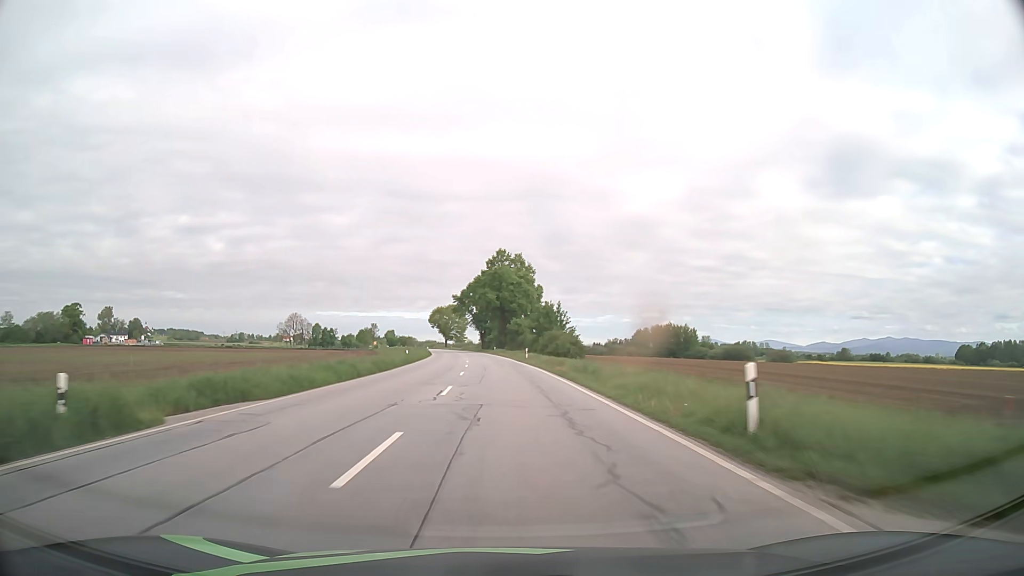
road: primary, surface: asphalt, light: Day
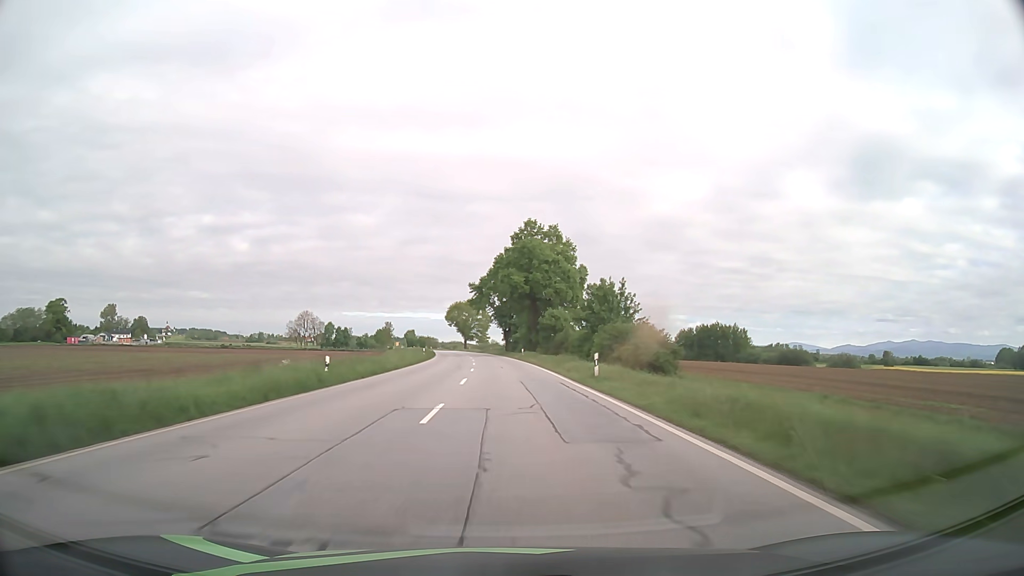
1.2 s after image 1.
(-0.6, +31.1) m; -2°
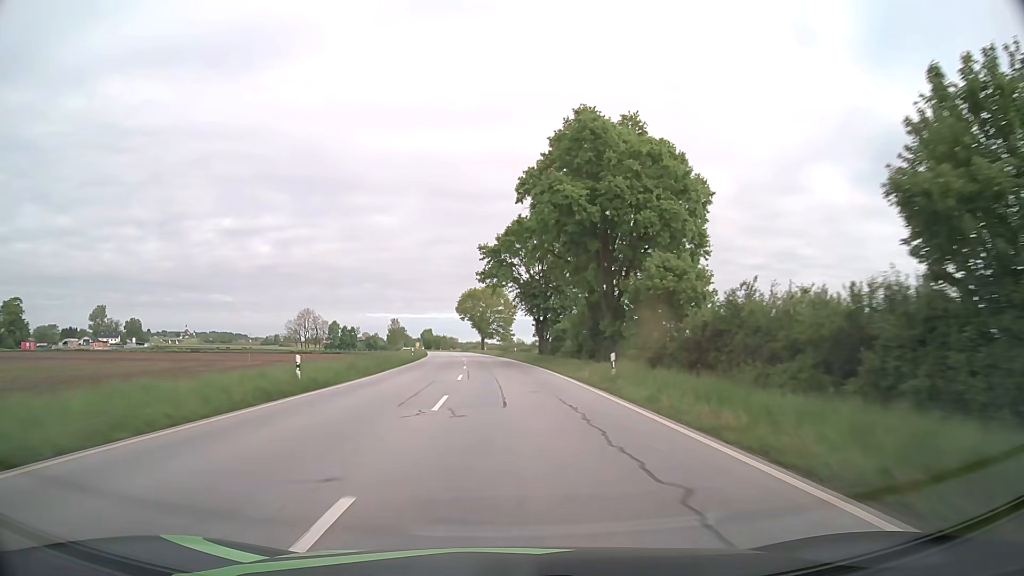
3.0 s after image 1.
(-1.0, +46.5) m; -2°
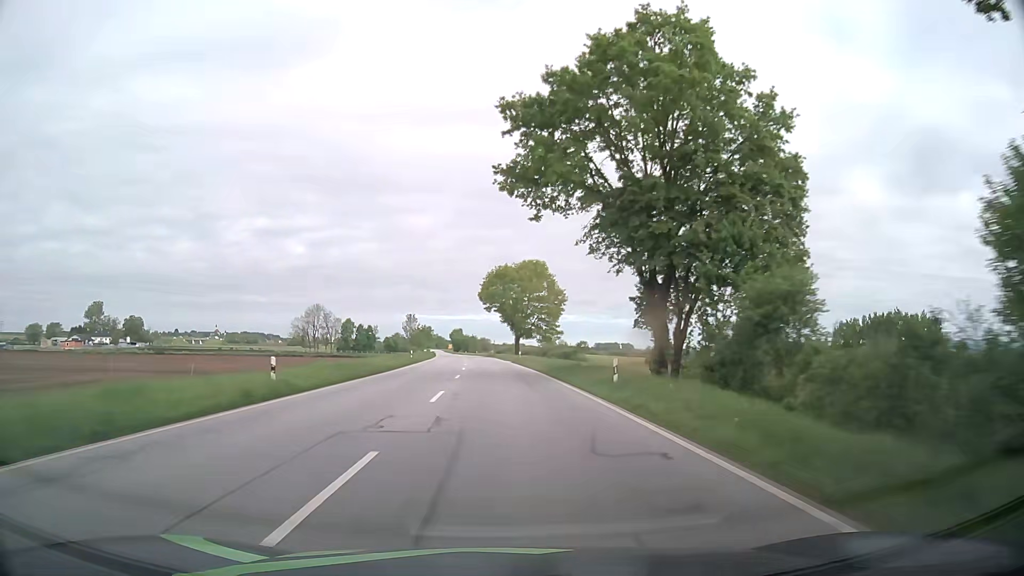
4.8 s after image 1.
(-1.3, +46.3) m; -3°
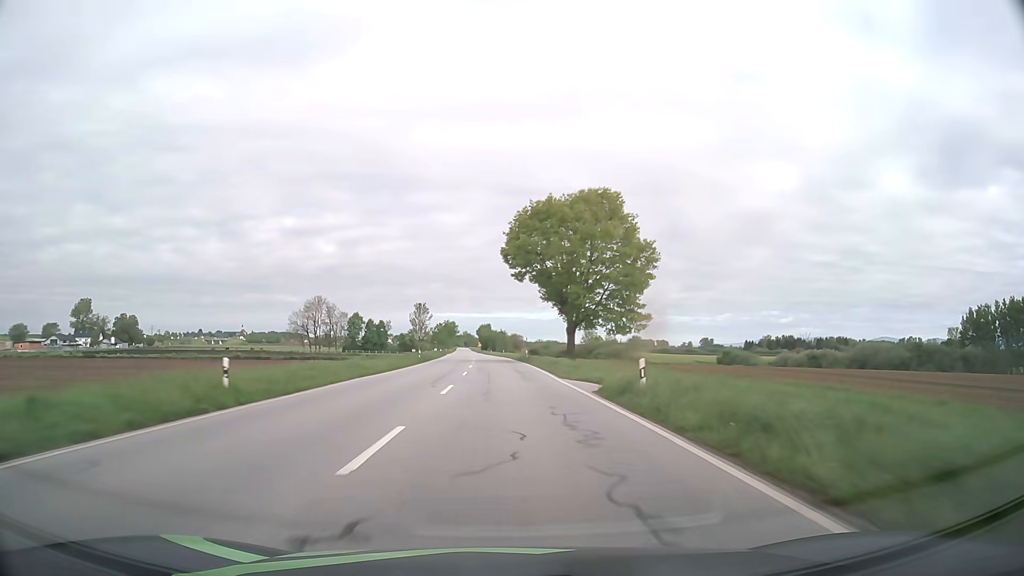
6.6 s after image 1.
(-1.3, +46.4) m; -3°
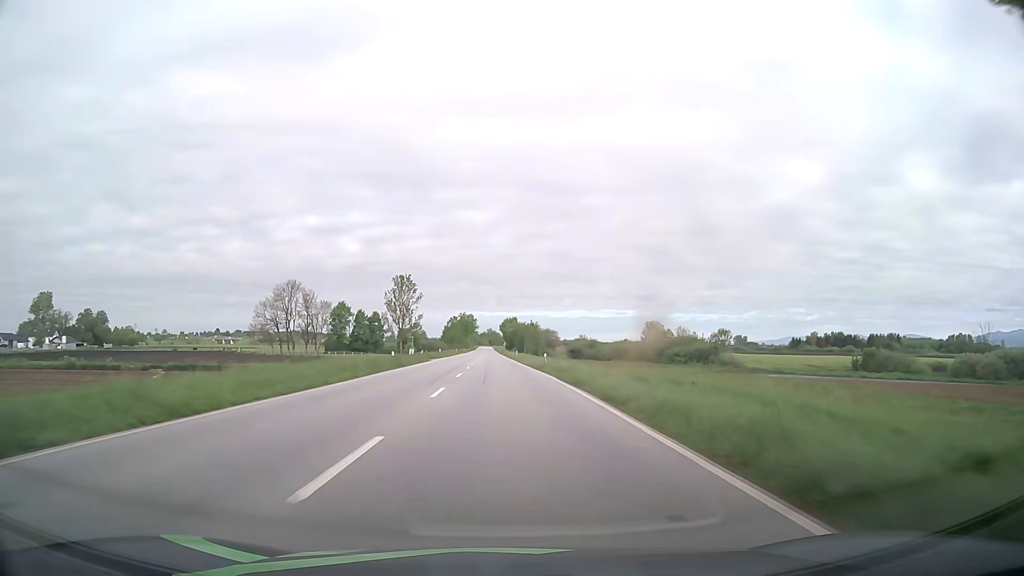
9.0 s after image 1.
(-1.2, +62.5) m; -2°
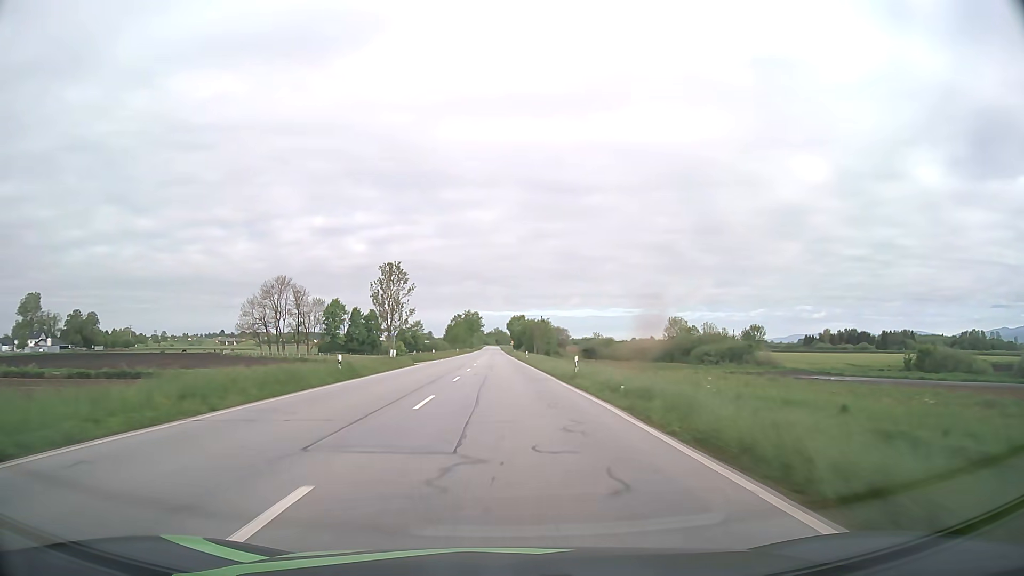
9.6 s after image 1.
(-0.1, +15.7) m; -1°
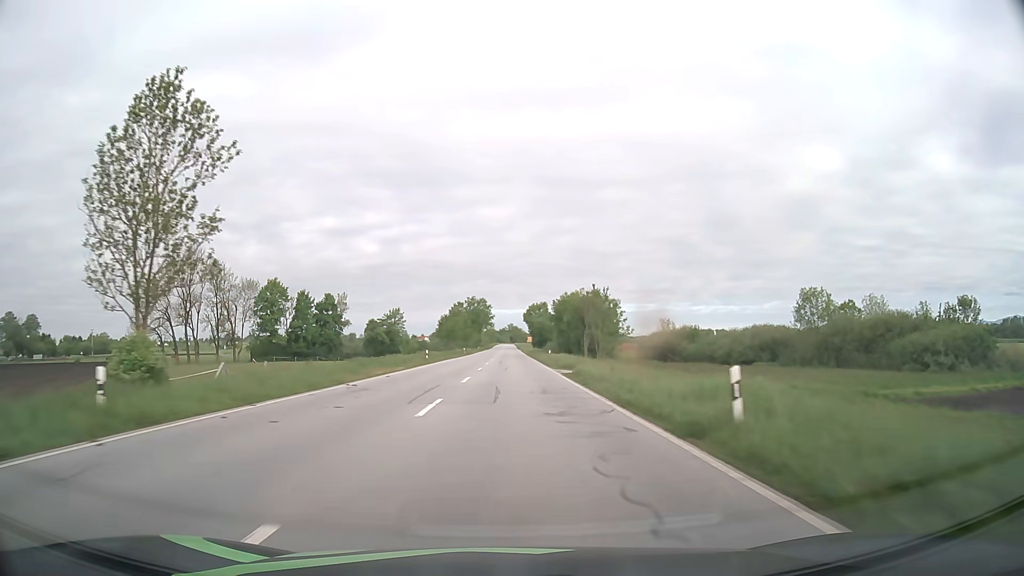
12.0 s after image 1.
(-0.9, +62.9) m; -1°
(0, +10) (0, +20) (0, +30) (0, +40) (0, +50) (0, +60) (0, +70) (0, +80) (0, +90) (0, +100) m
